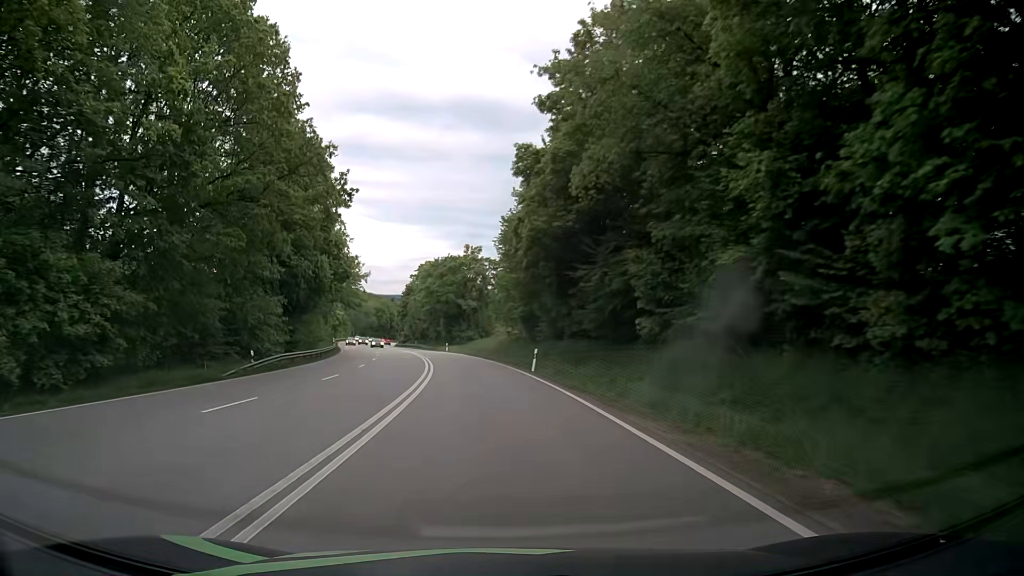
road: primary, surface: asphalt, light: Day
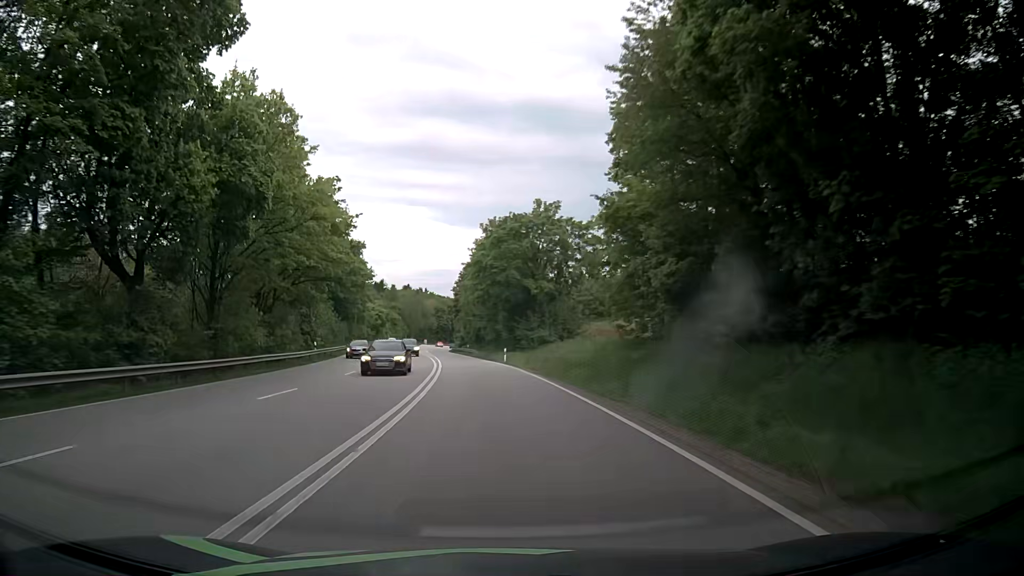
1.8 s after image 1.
(-1.8, +33.0) m; -6°
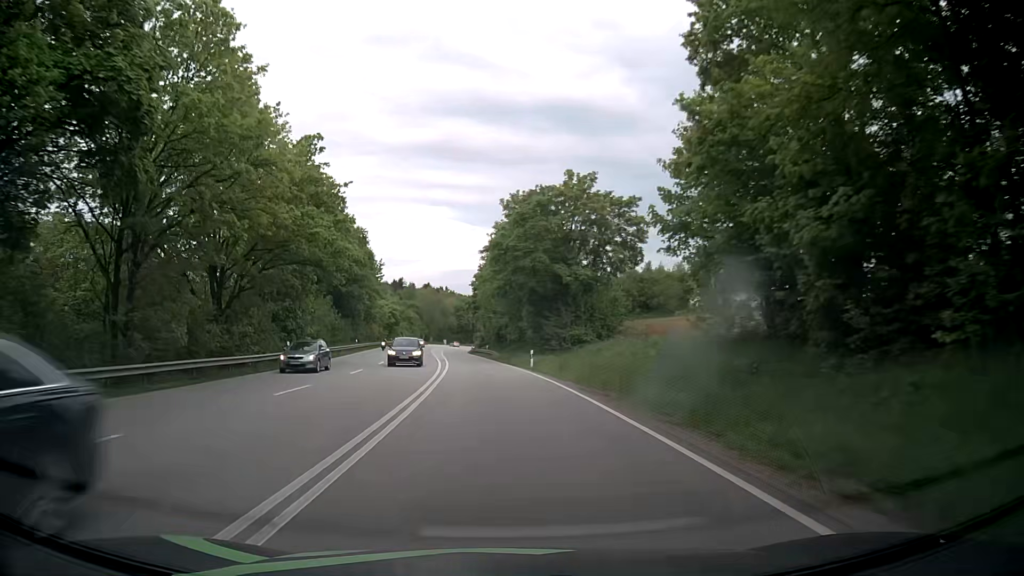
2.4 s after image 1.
(-0.2, +11.0) m; -2°
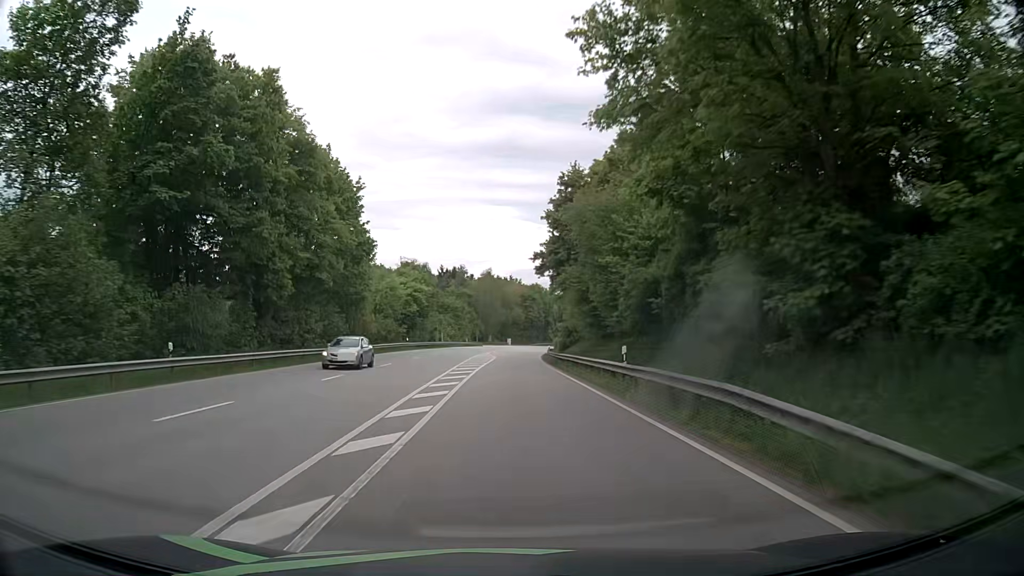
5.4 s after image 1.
(-3.4, +54.9) m; -6°
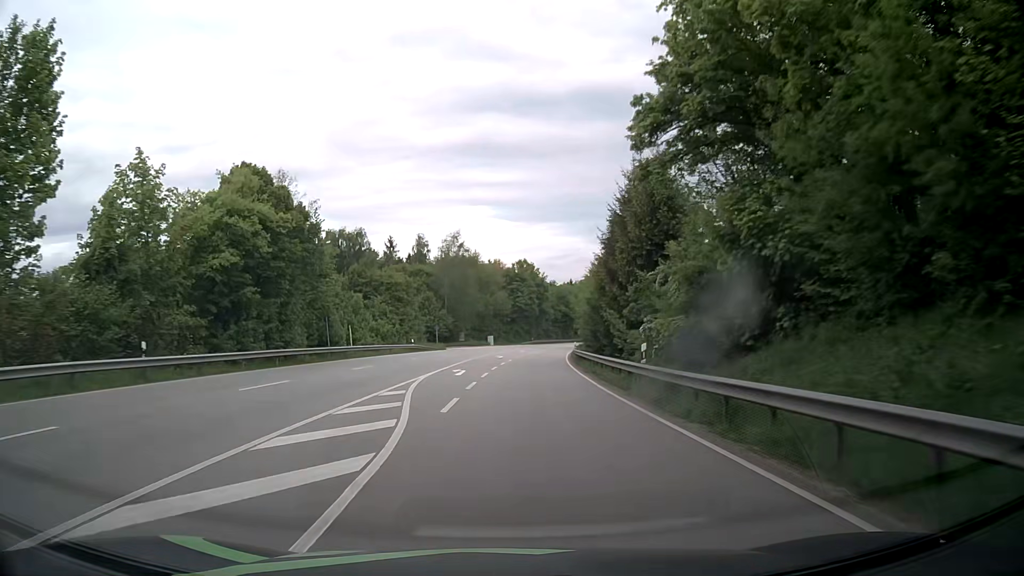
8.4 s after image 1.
(+0.4, +53.2) m; +1°
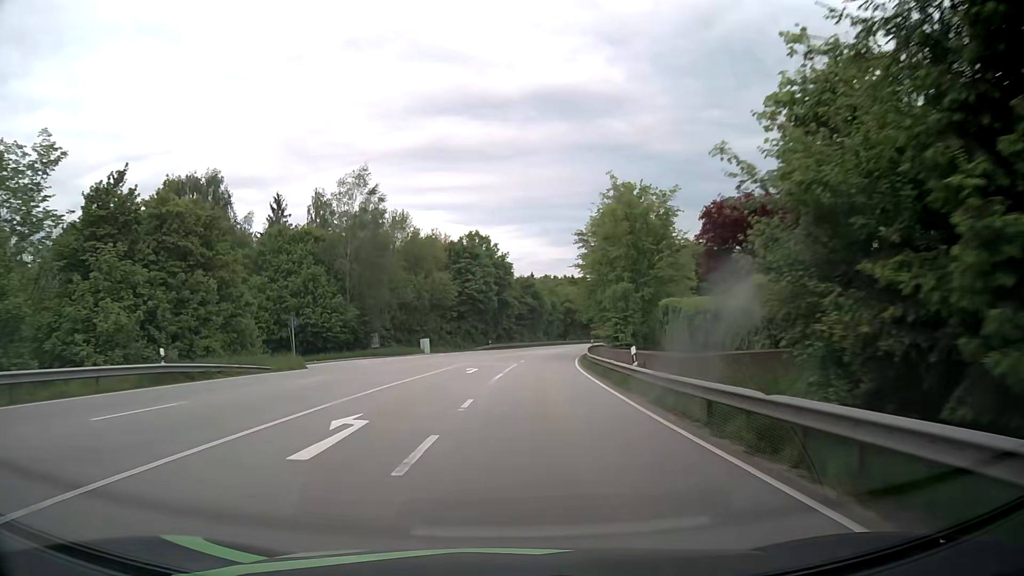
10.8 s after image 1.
(+1.8, +42.0) m; +5°
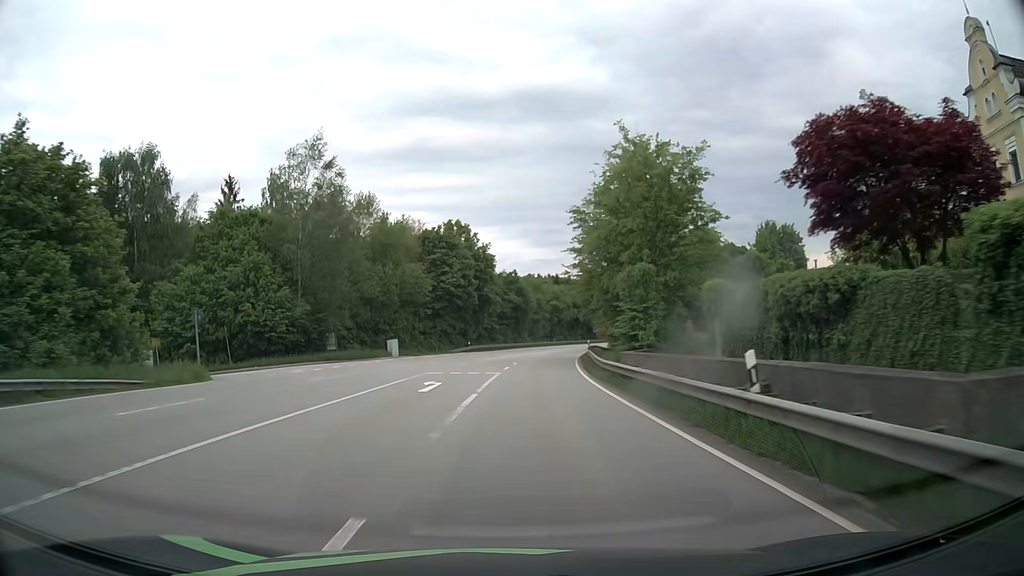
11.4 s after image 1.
(+0.1, +10.6) m; +1°
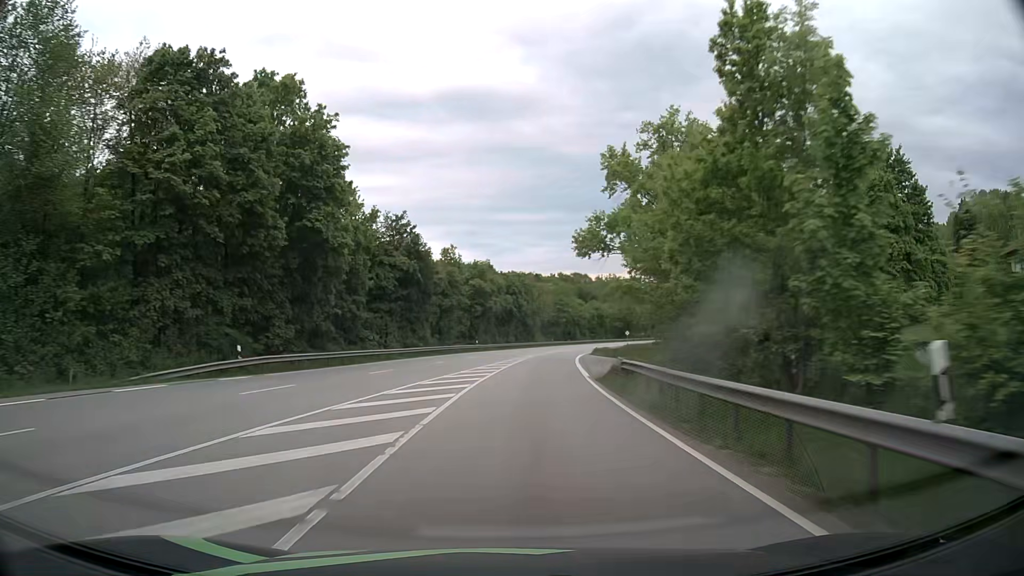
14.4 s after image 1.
(+3.3, +53.8) m; +7°
(0, +10) (0, +20) (+1, +30) (+2, +40) (+3, +50) (+4, +60) (+6, +70) (+8, +80) (+10, +89) (+12, +99) m
